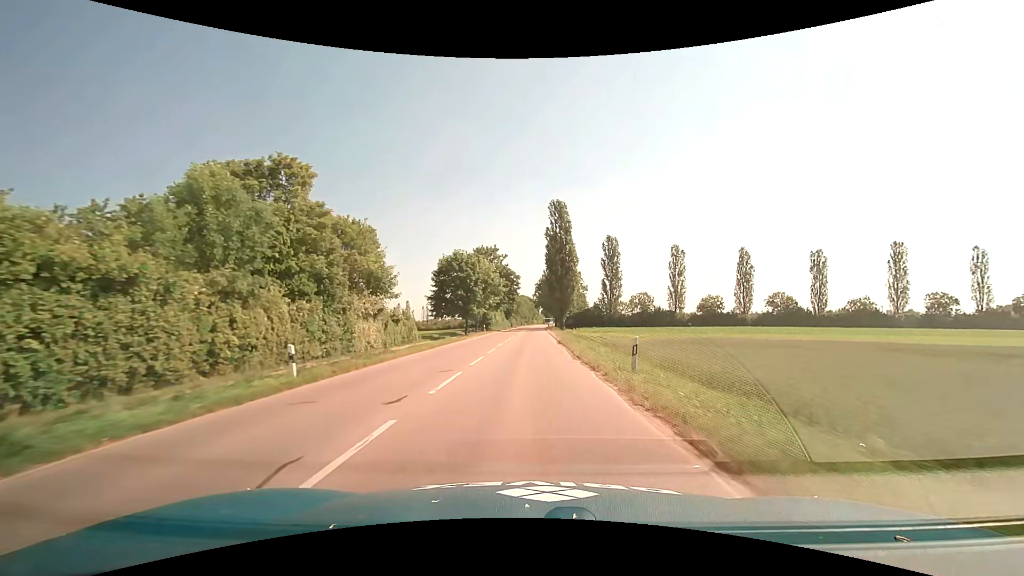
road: tertiary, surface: asphalt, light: Day
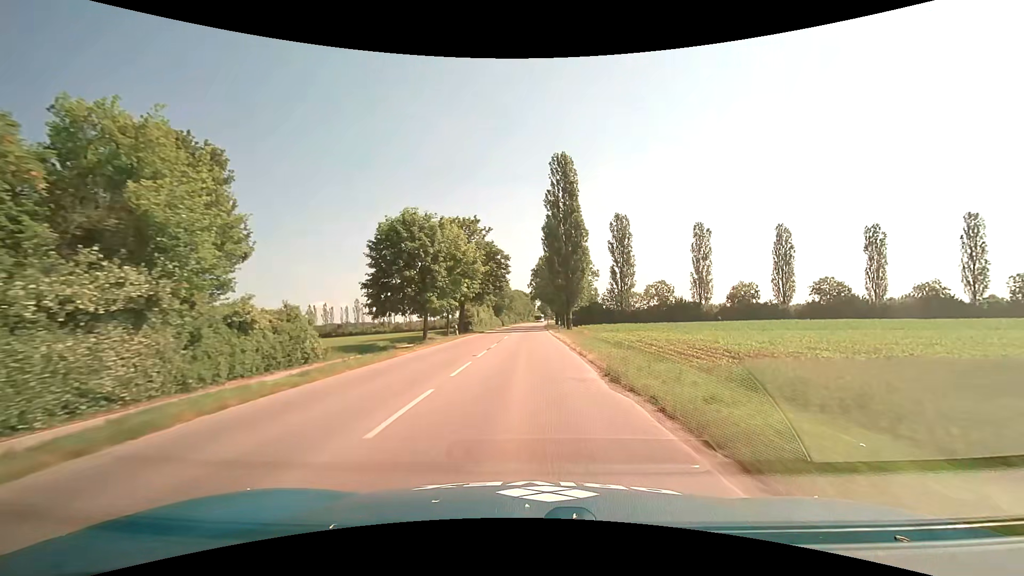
(+0.1, +21.7) m; +1°
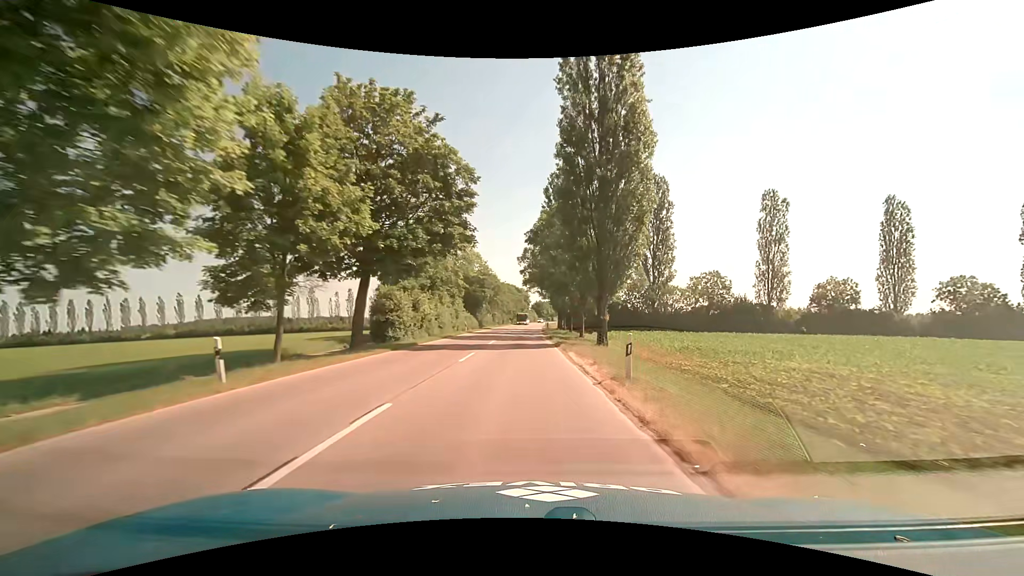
(+0.2, +32.6) m; +1°
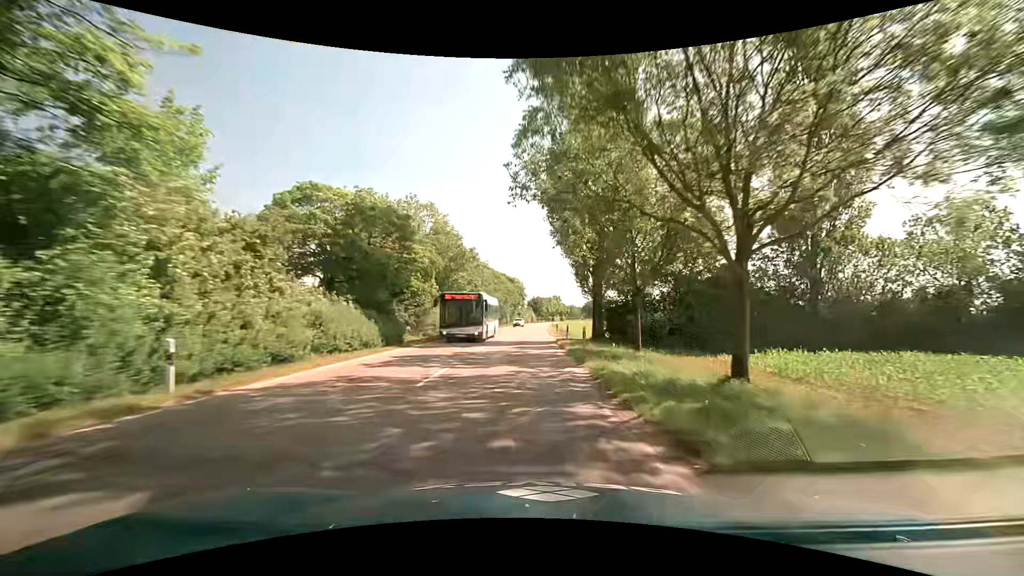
(-0.1, +43.0) m; +1°
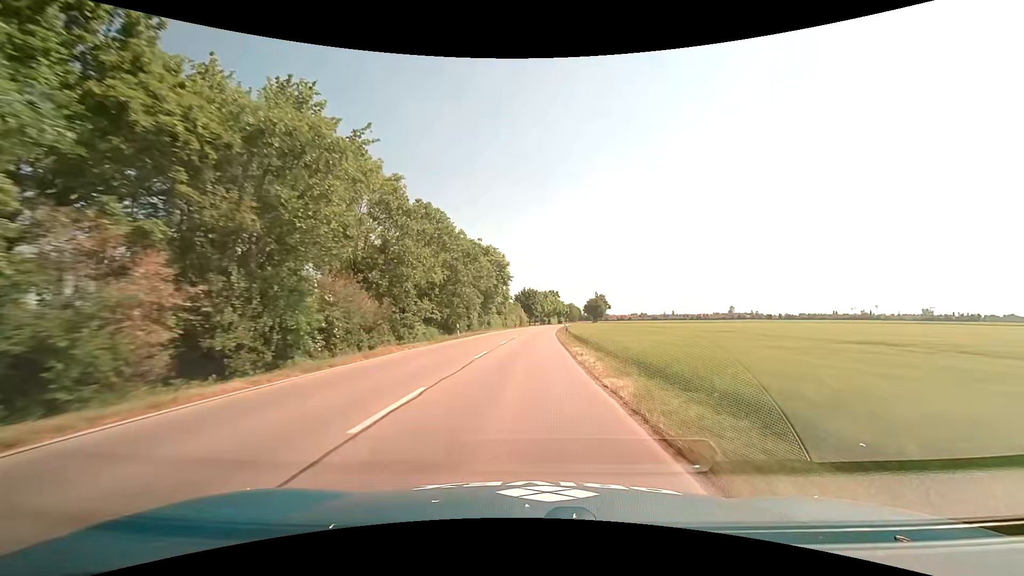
(+0.1, +53.2) m; +1°
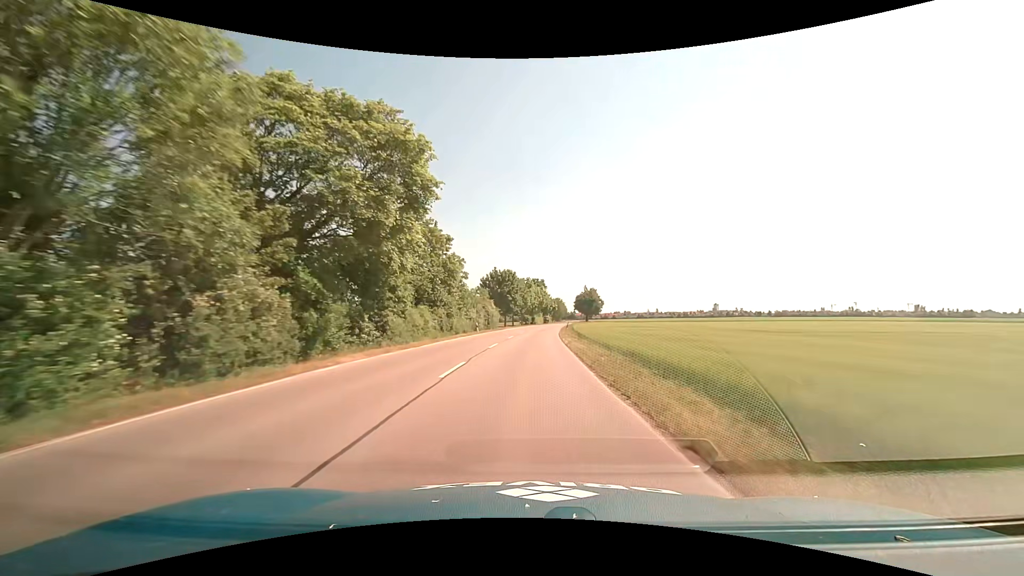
(+0.8, +43.8) m; +2°
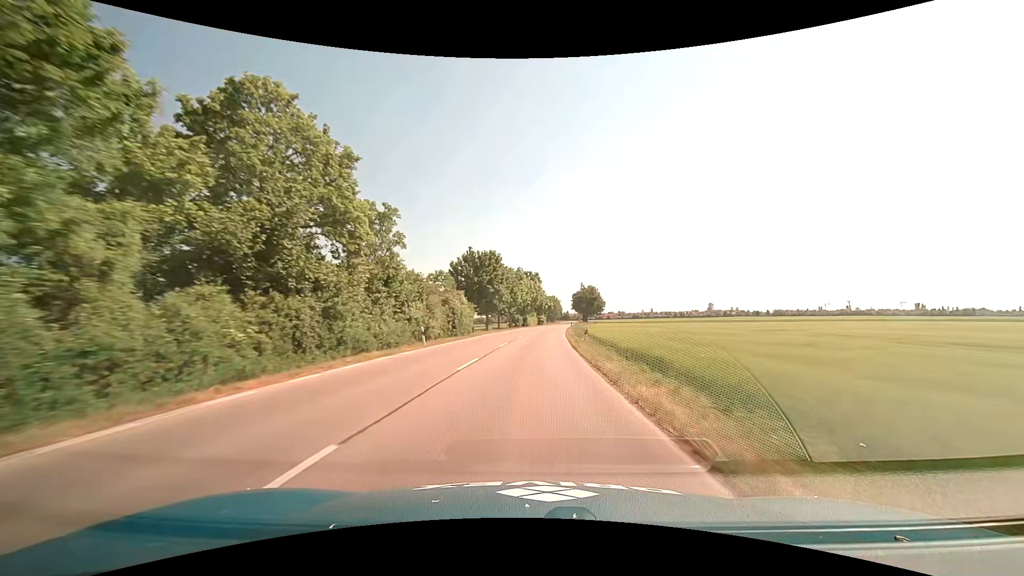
(+0.2, +22.4) m; +1°
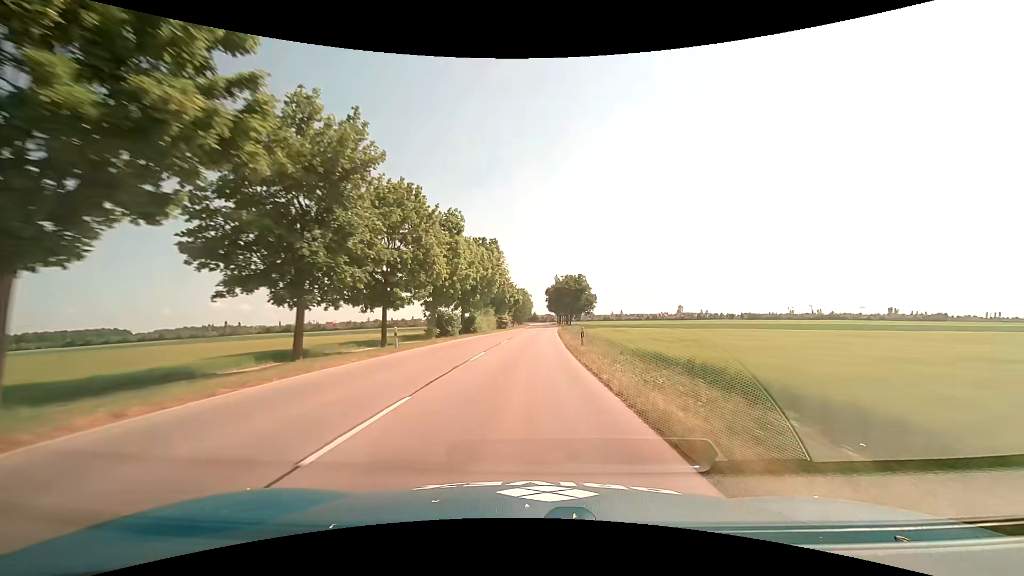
(+1.4, +45.7) m; +4°
(0, +10) (0, +20) (0, +30) (+1, +40) (+1, +50) (+2, +60) (+2, +70) (+3, +80) (+3, +90) (+4, +100) m
